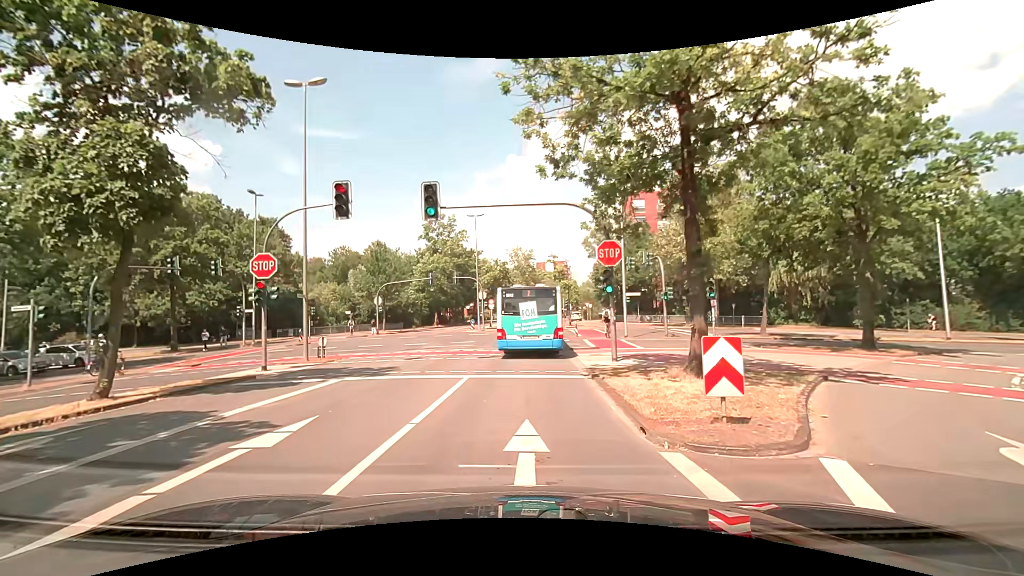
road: unclassified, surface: asphalt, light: Day
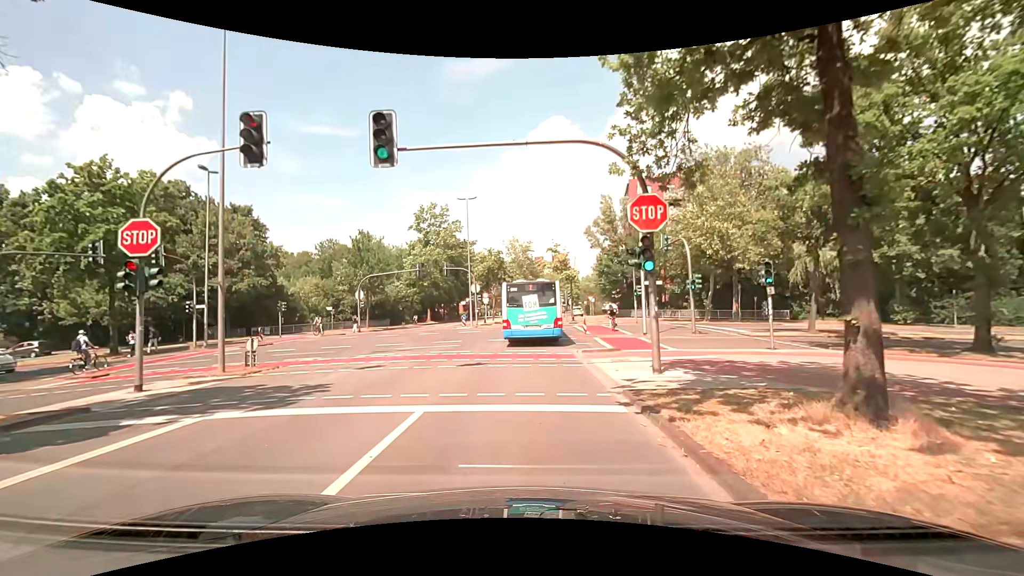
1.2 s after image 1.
(0.0, +5.8) m; 0°
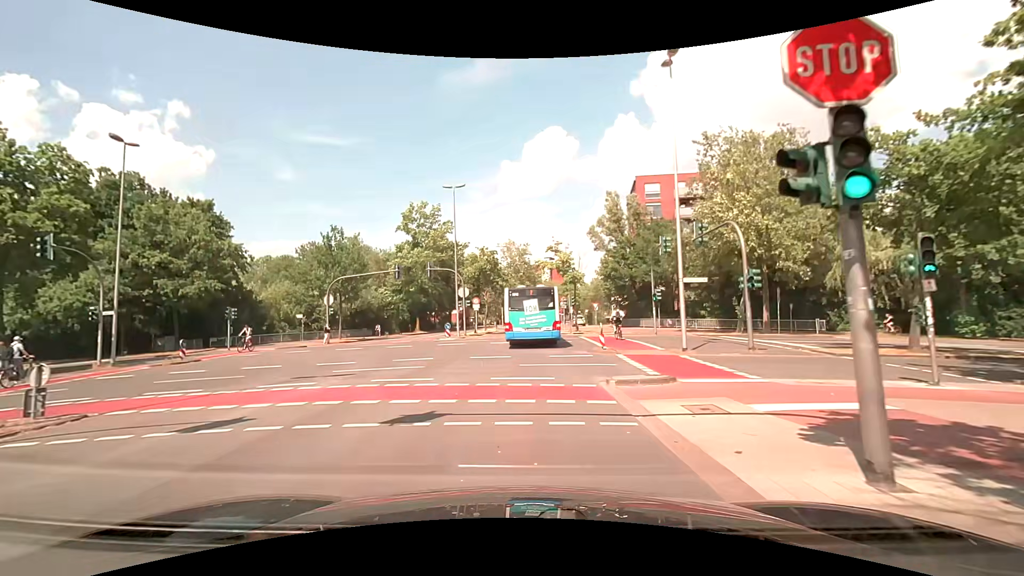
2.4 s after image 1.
(0.0, +7.3) m; 0°
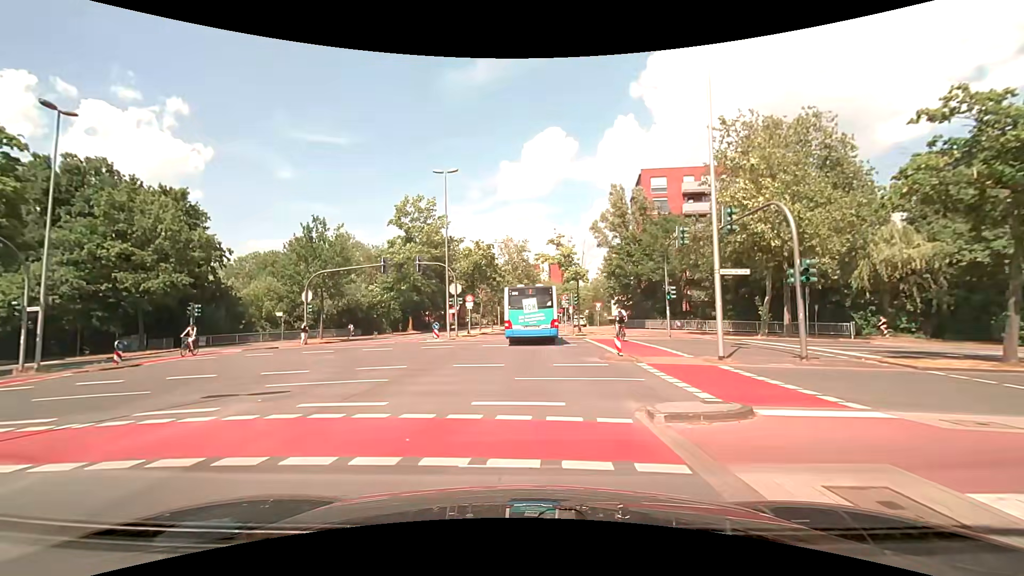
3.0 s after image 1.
(0.0, +4.0) m; 0°
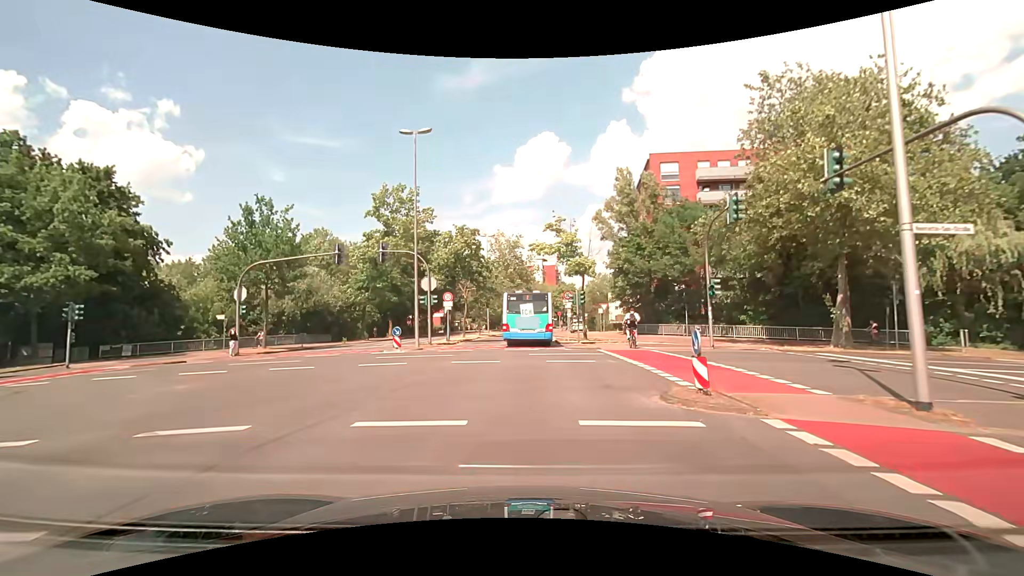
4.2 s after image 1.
(+0.1, +8.4) m; +1°
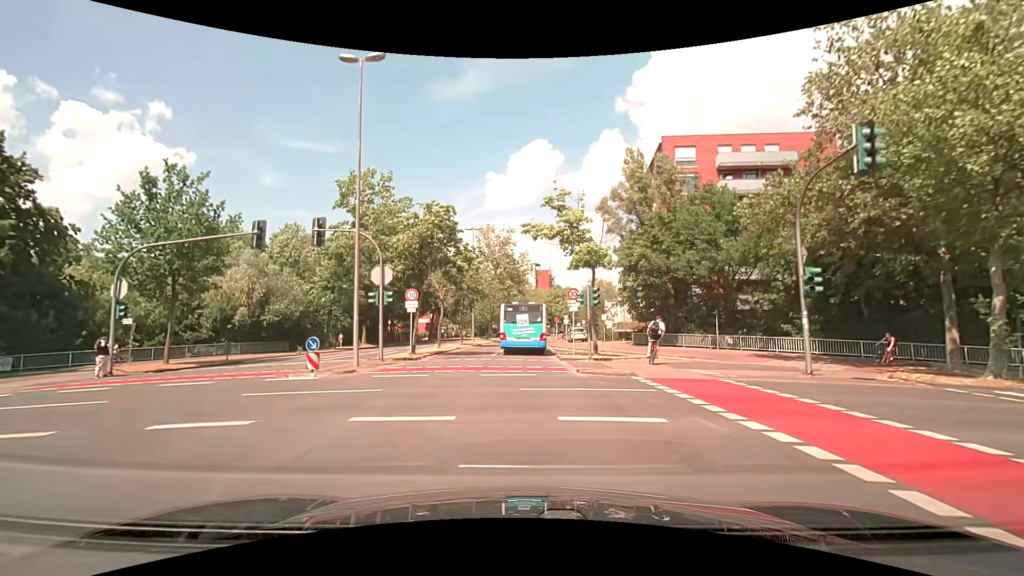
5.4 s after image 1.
(+0.1, +8.7) m; +2°
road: secondary
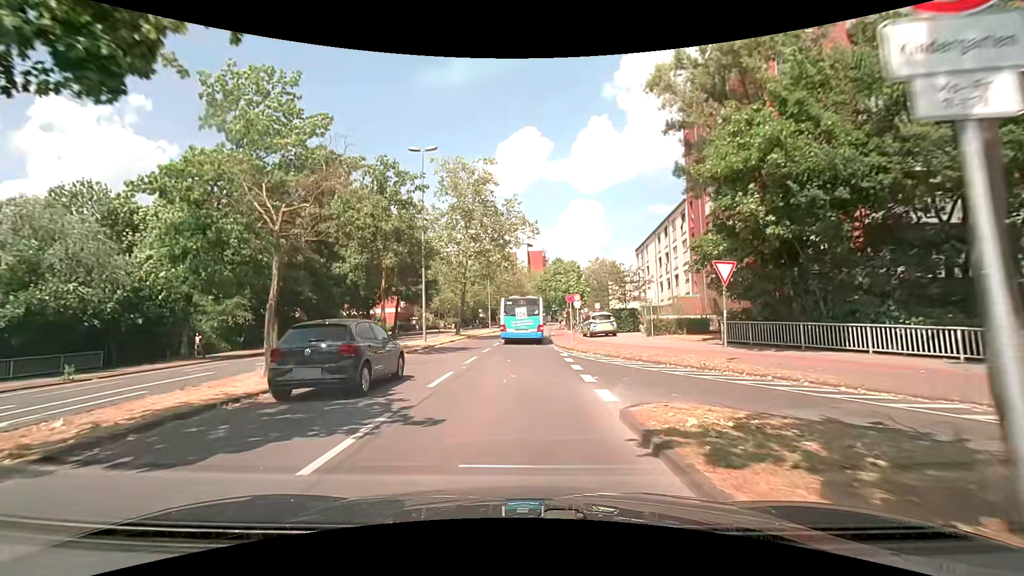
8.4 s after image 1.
(+0.1, +22.3) m; +1°
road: unclassified
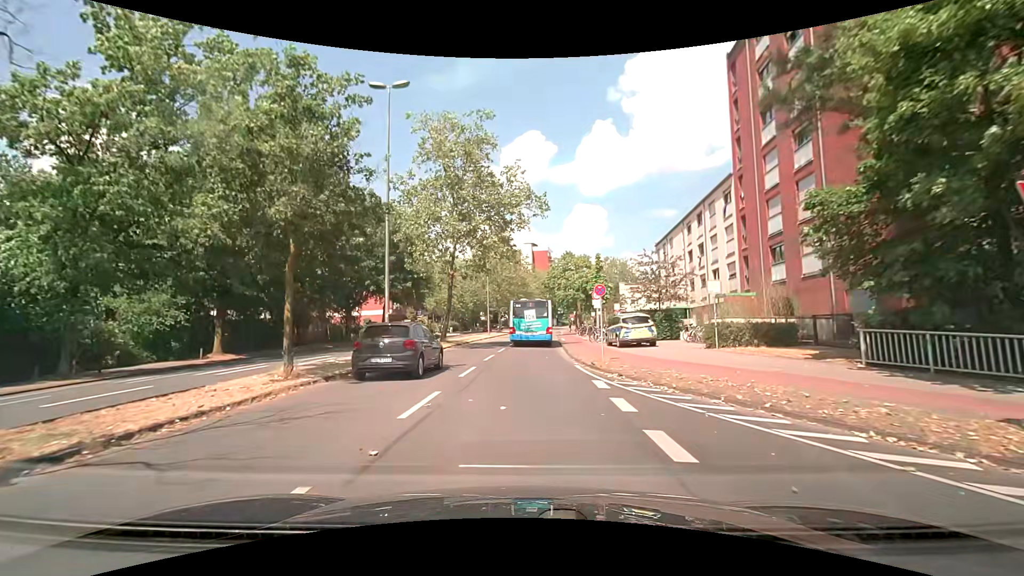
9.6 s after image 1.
(-0.1, +9.3) m; -1°
